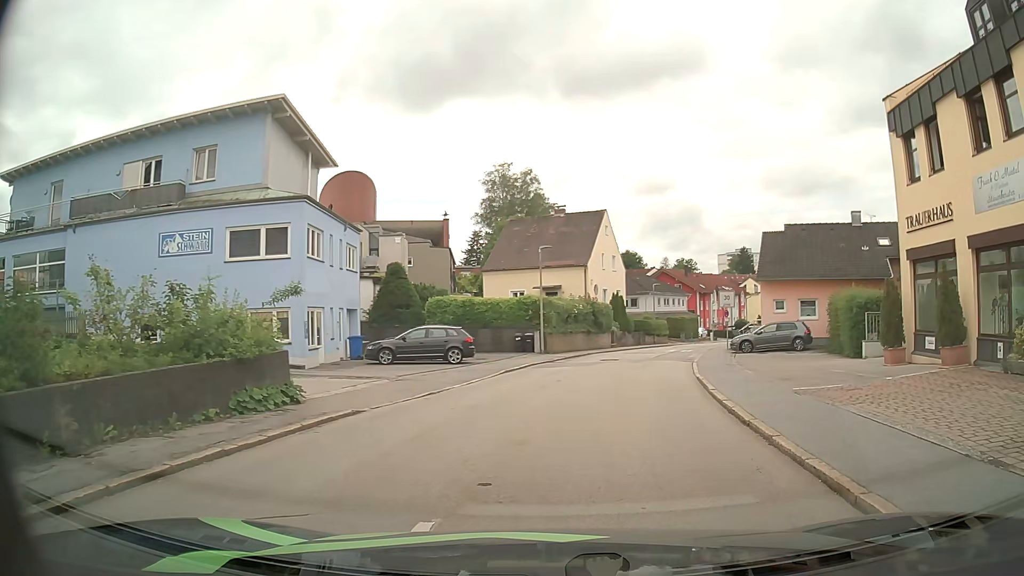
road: residential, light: Day
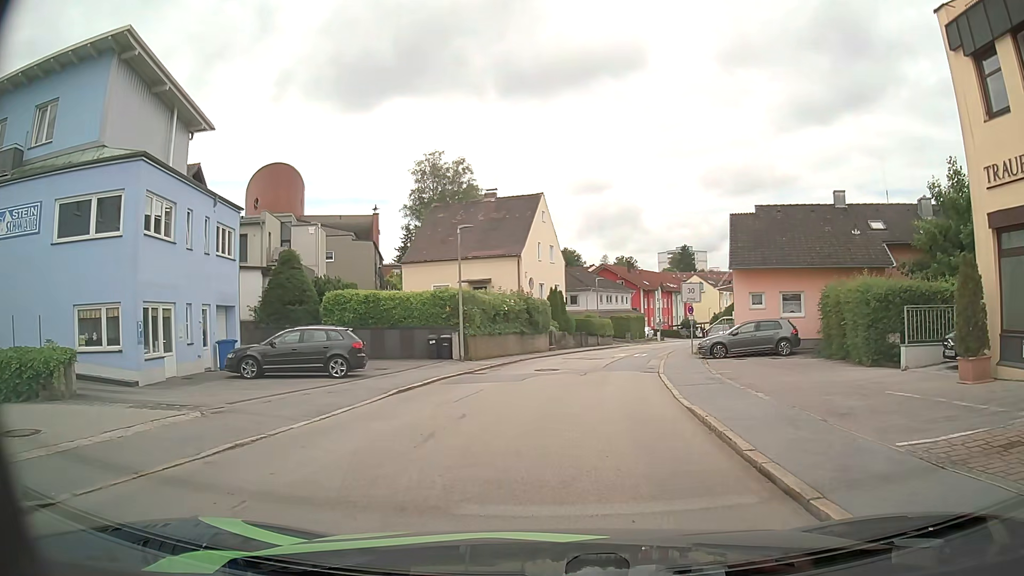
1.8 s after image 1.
(+0.6, +6.8) m; +6°
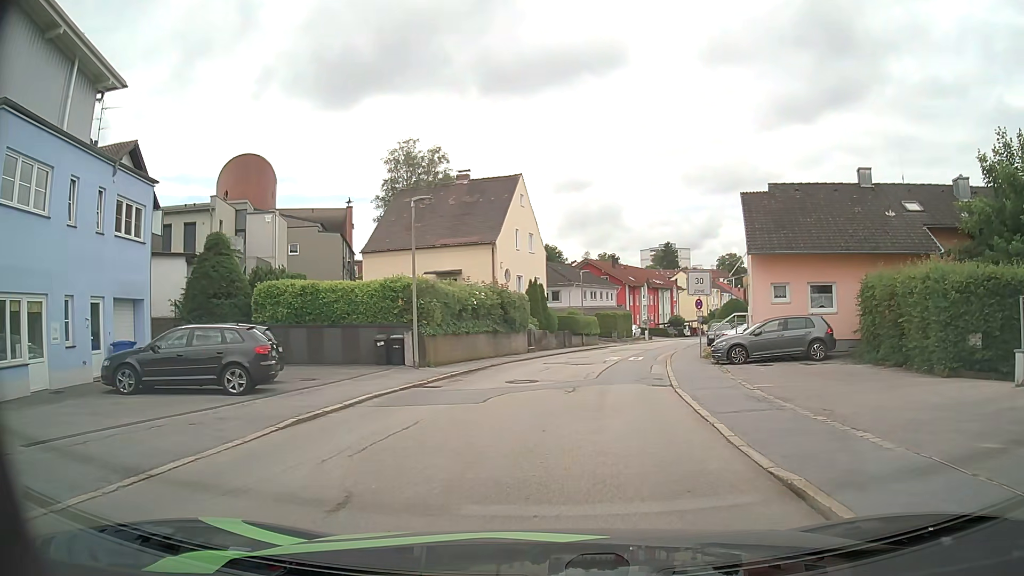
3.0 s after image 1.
(+0.1, +5.5) m; +2°
(0, +10) (+1, +20) (+3, +30) (+6, +39) (+9, +49) (+12, +59) (+15, +68) (+18, +77) (+22, +87) (+25, +96) m
